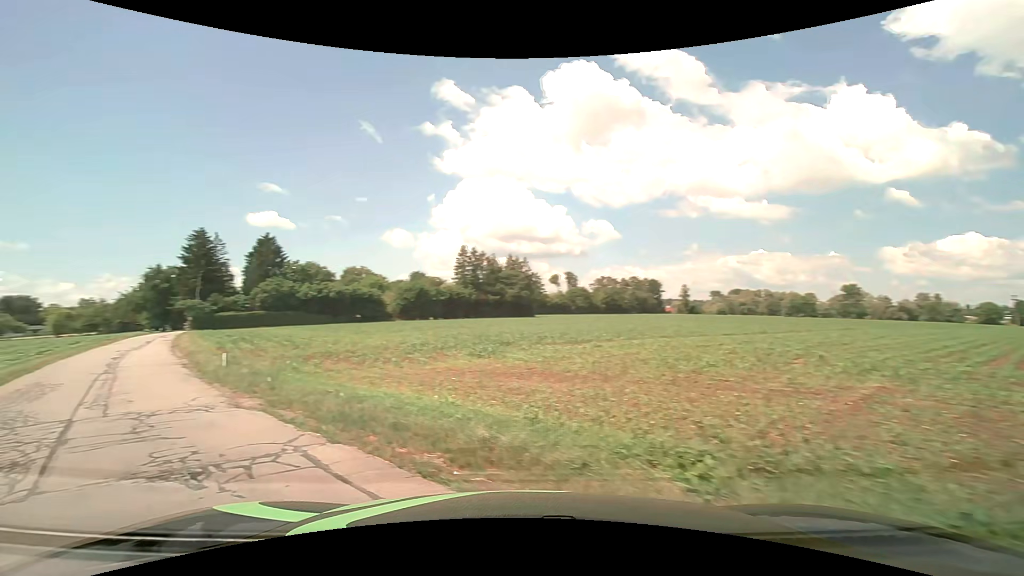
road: unclassified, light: Day
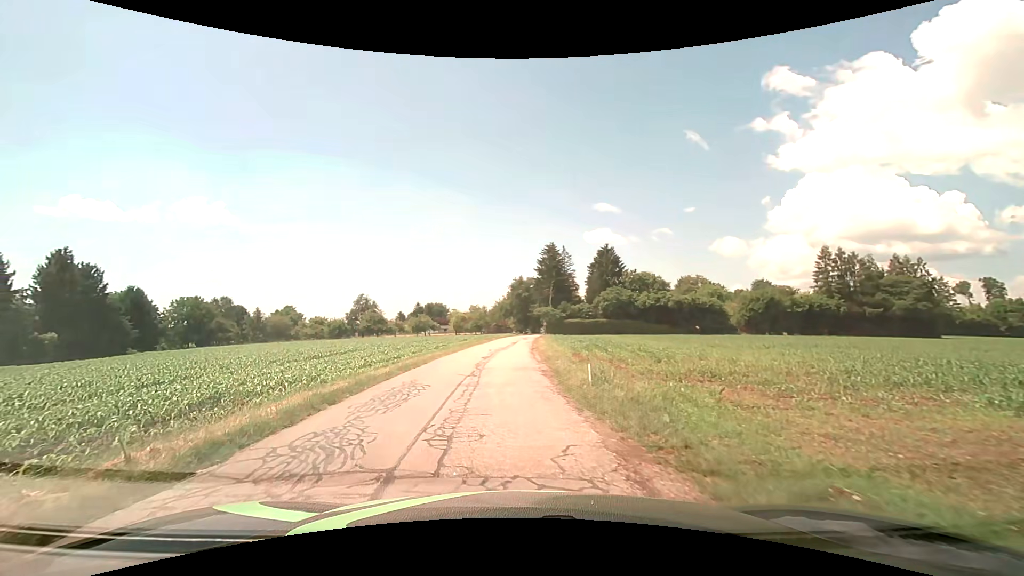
(-2.4, +5.6) m; -38°
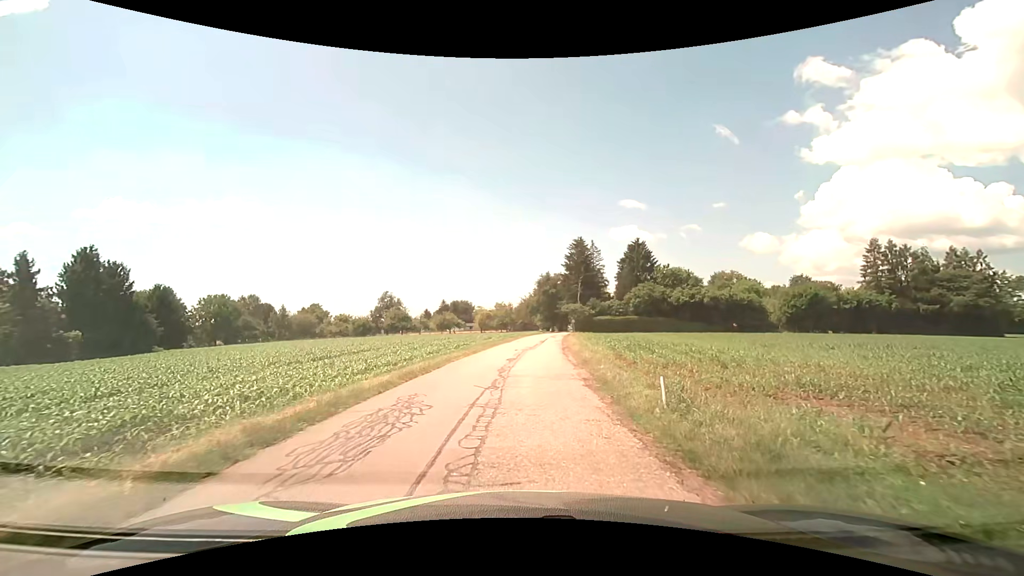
(-0.1, +3.8) m; -2°
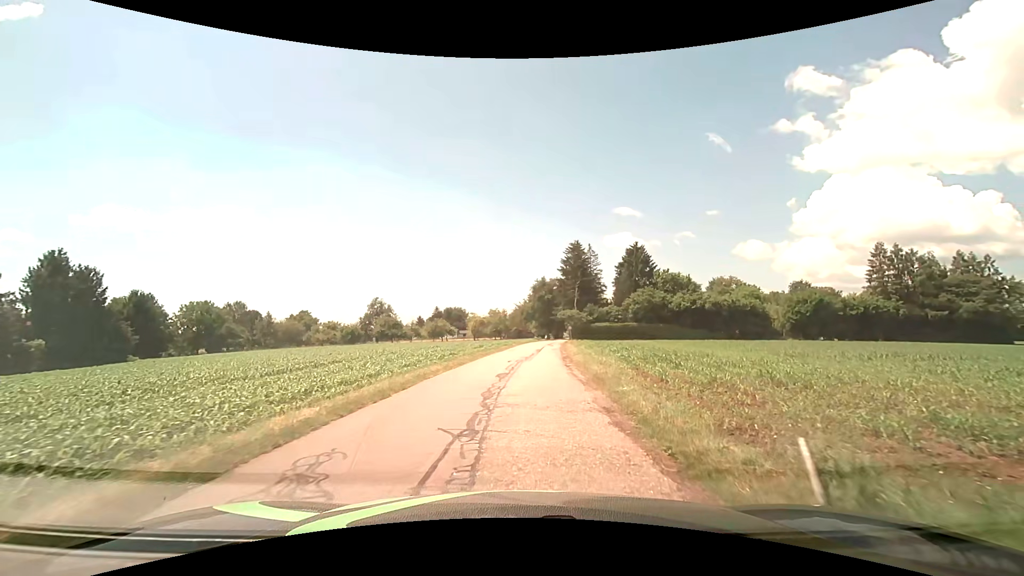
(0.0, +4.4) m; 0°
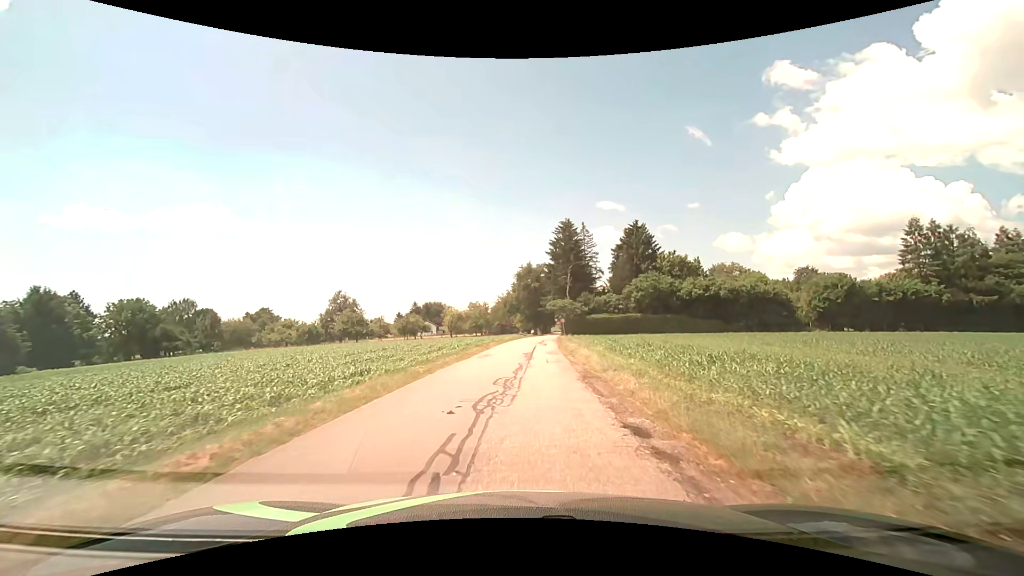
(+0.4, +16.0) m; +2°
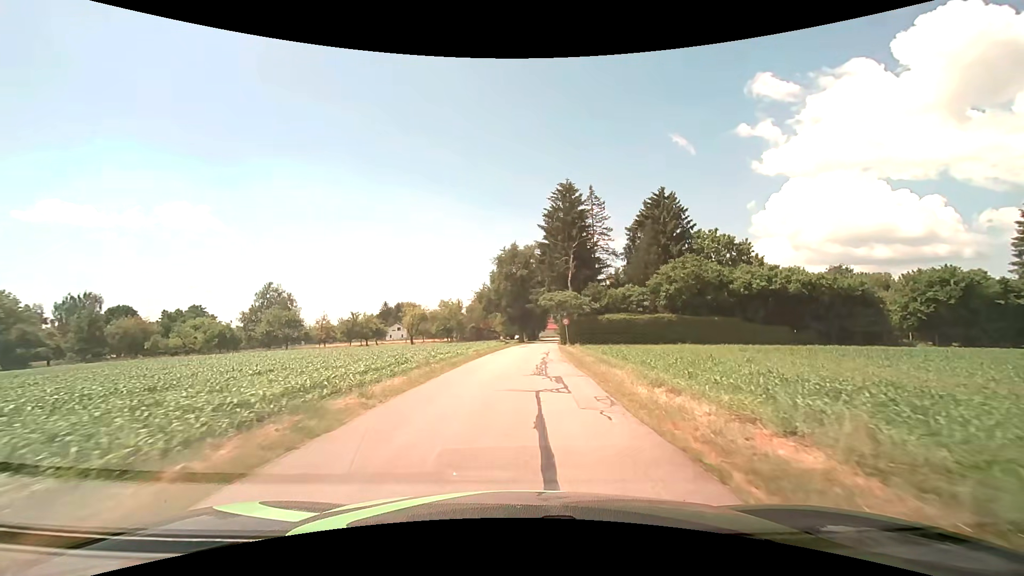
(+0.5, +26.3) m; +2°
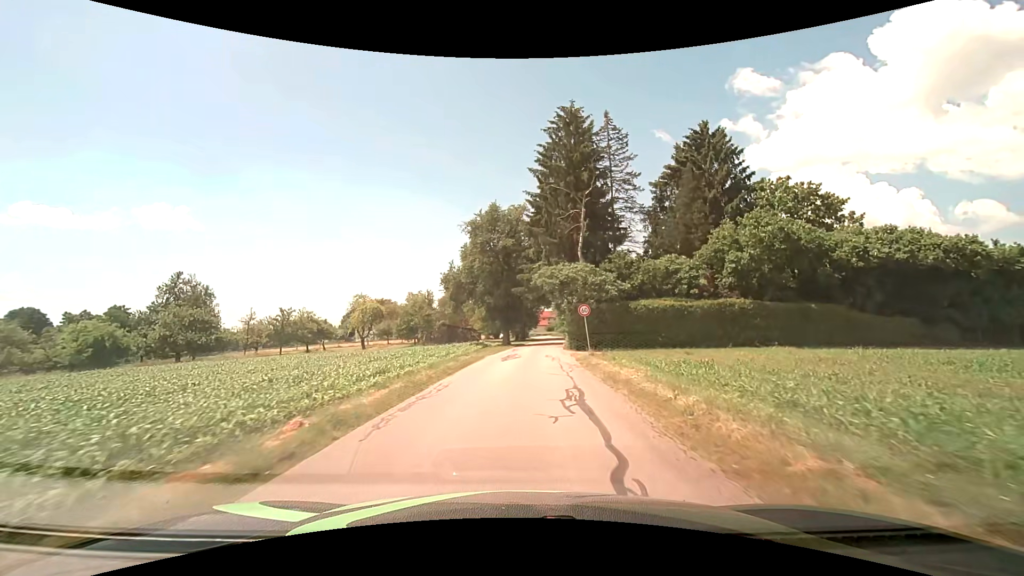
(+0.3, +21.0) m; +2°
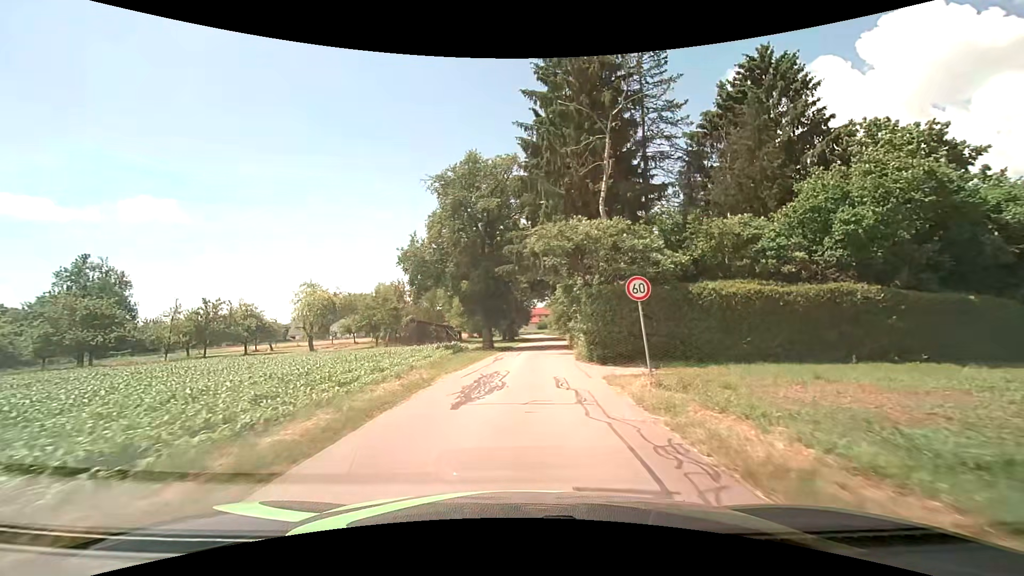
(+0.1, +13.4) m; +1°
(0, +10) (0, +20) (+1, +30) (+2, +40) (+3, +50) (+3, +60) (+4, +70) (+4, +80) (+4, +90) (+3, +100) m
